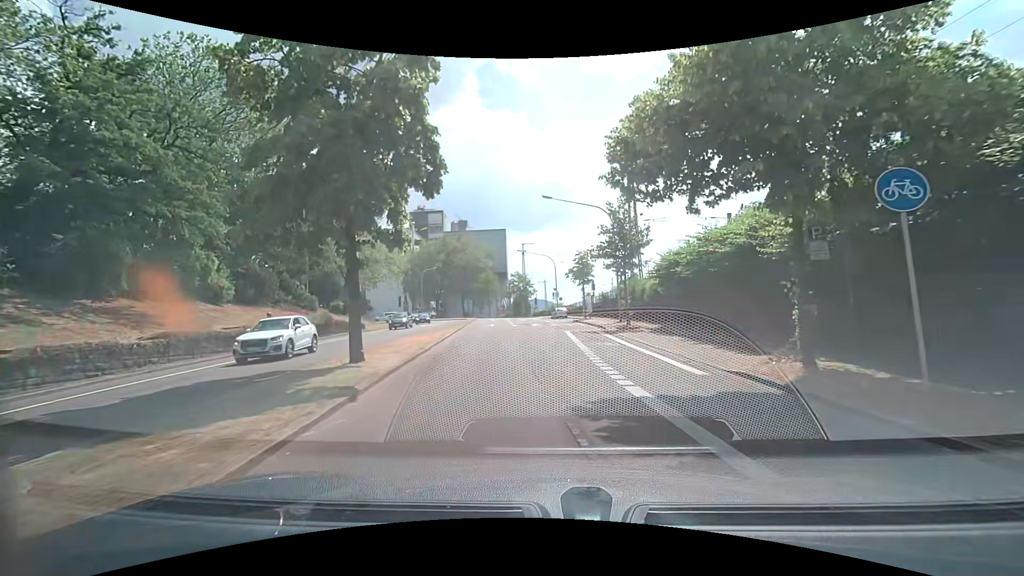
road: secondary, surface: asphalt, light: Day
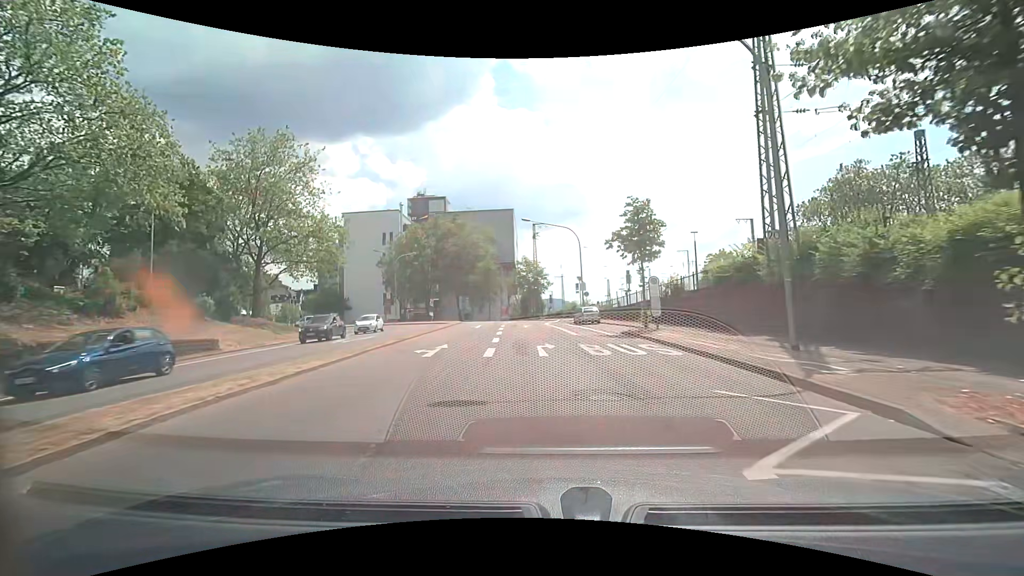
(-0.4, +24.9) m; -2°
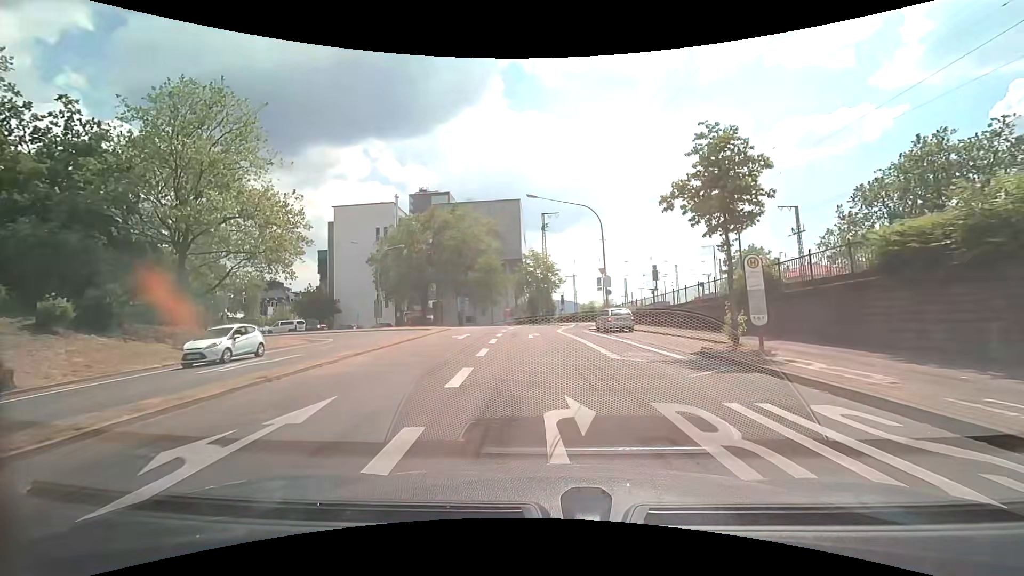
(-0.1, +10.9) m; -2°
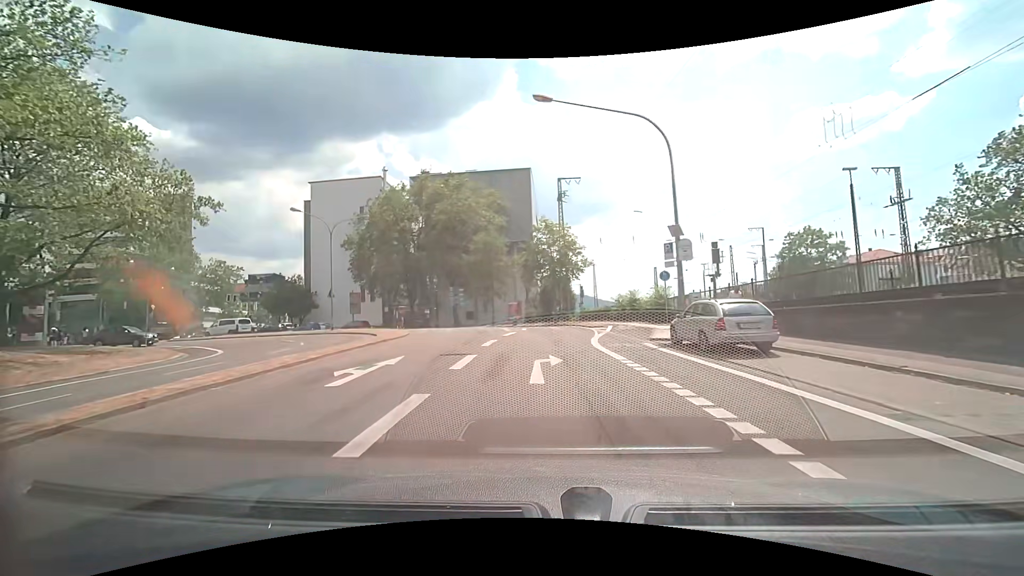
(0.0, +16.3) m; -1°
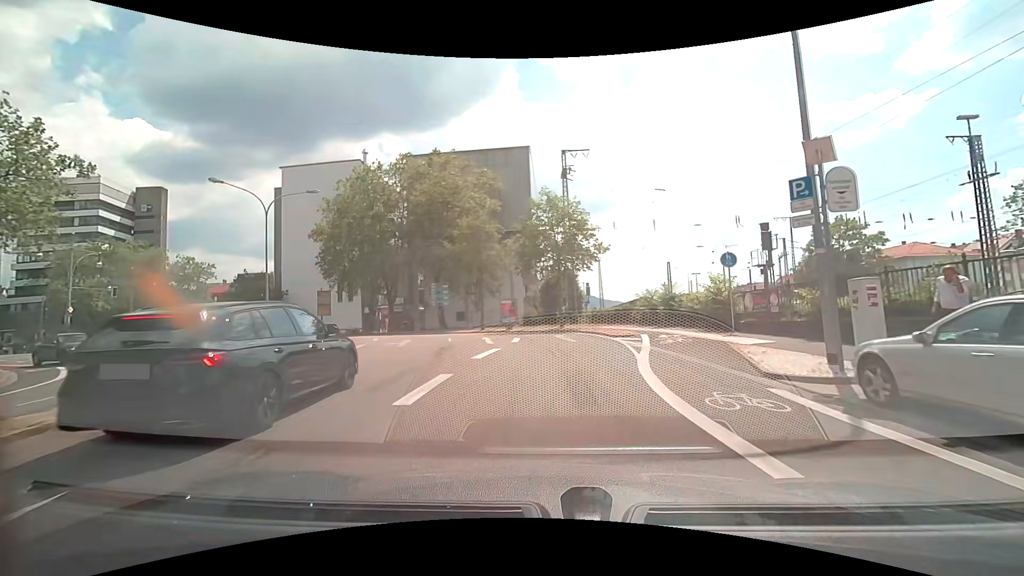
(0.0, +9.7) m; +1°
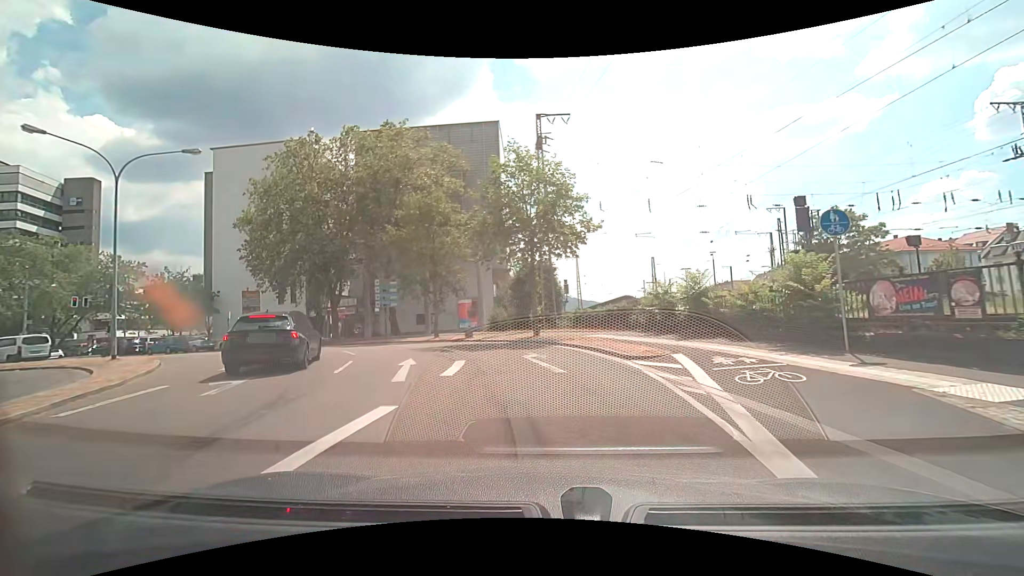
(+0.1, +8.7) m; +2°
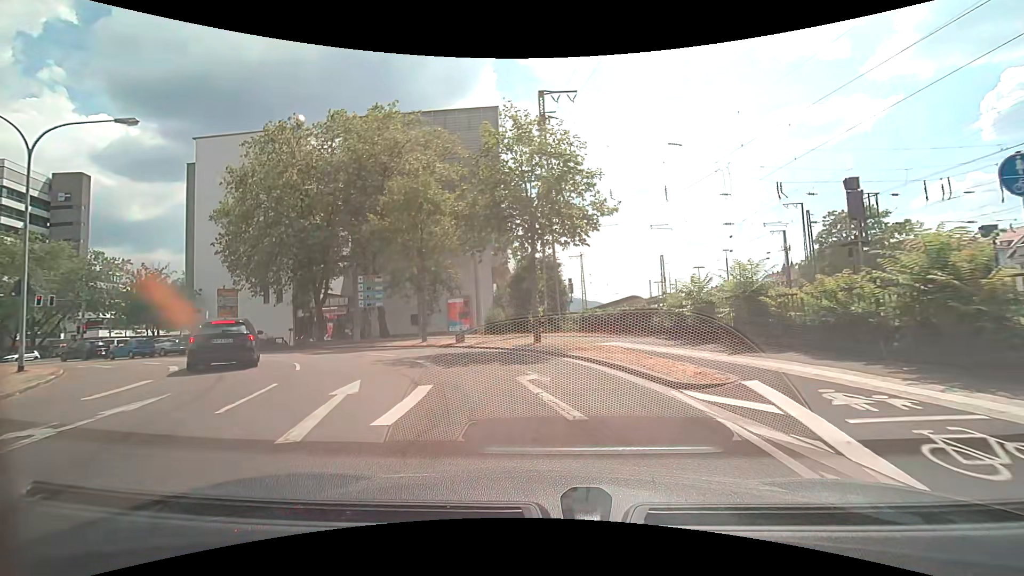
(0.0, +4.0) m; -1°
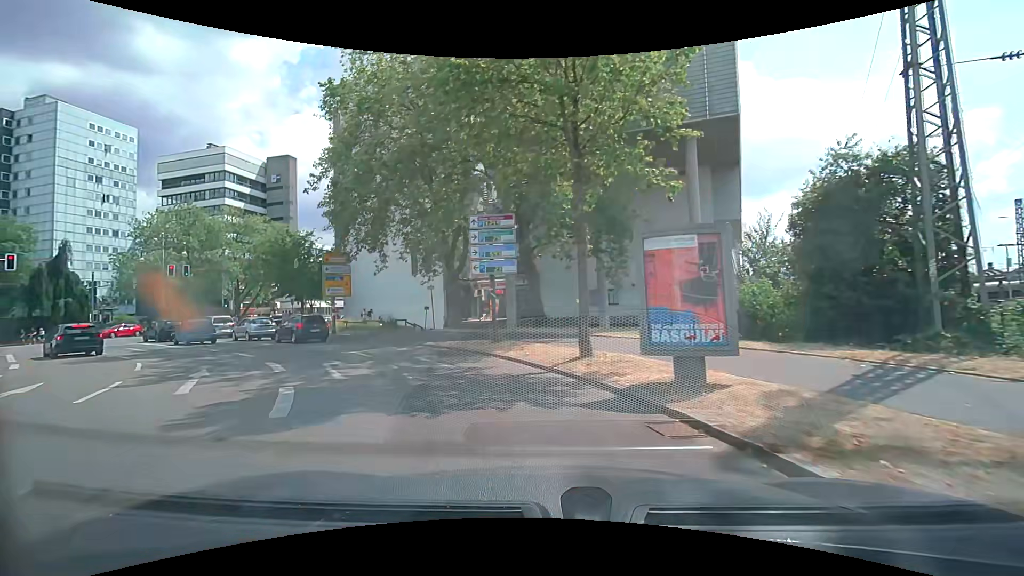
(-2.7, +17.4) m; -22°
